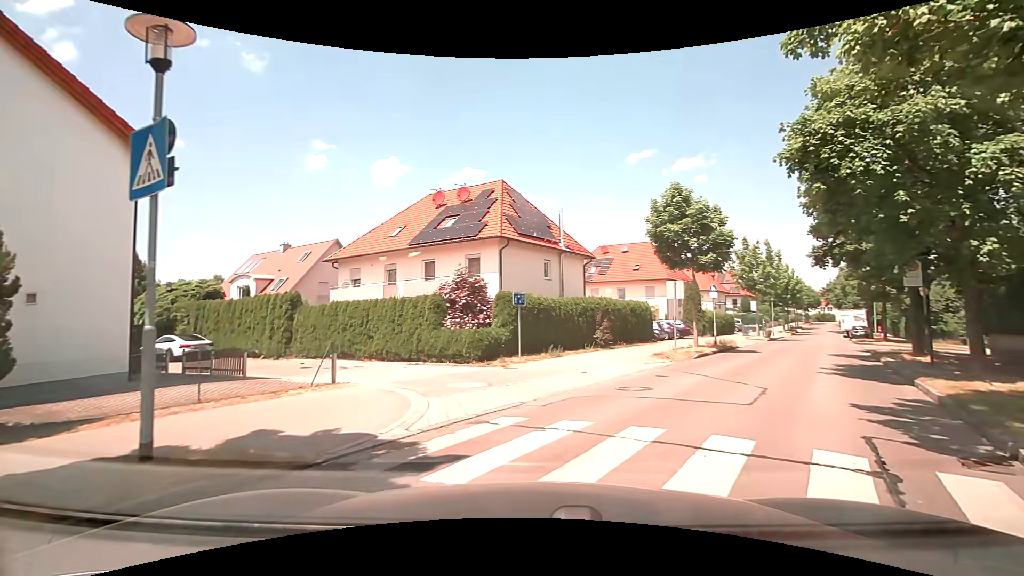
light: Day
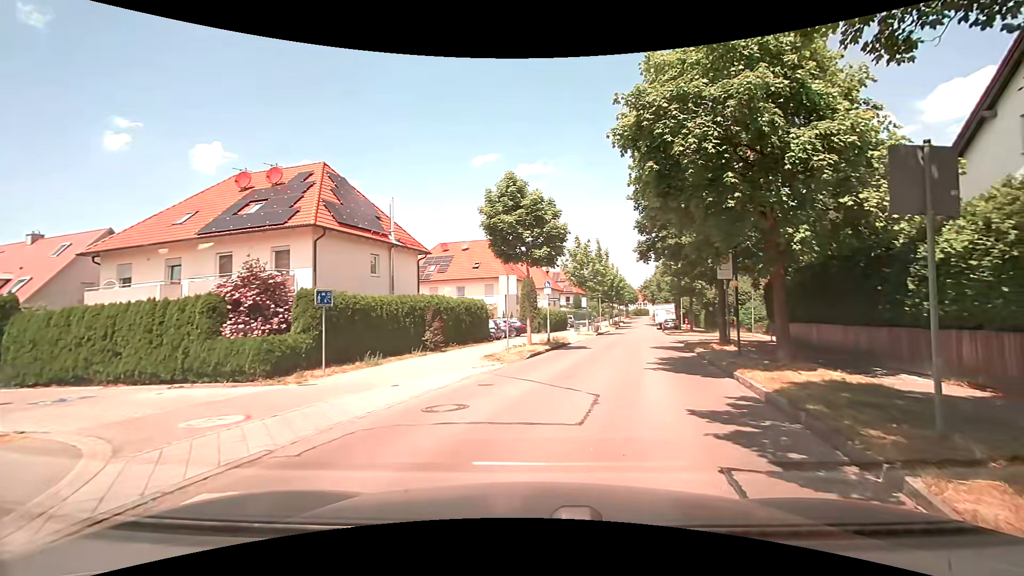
(+0.3, +2.7) m; +17°
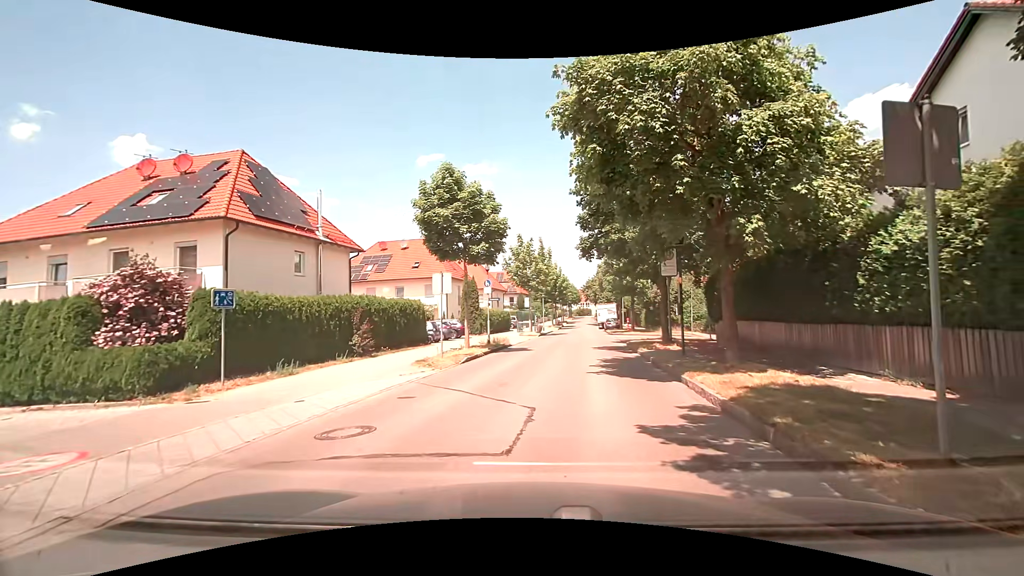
(0.0, +1.4) m; +4°
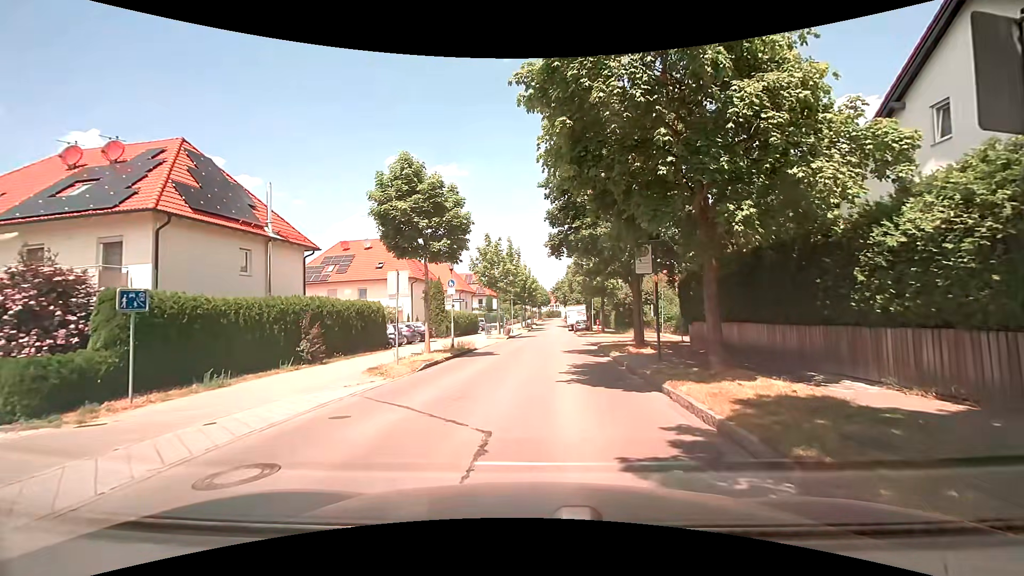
(+0.1, +1.5) m; +4°
